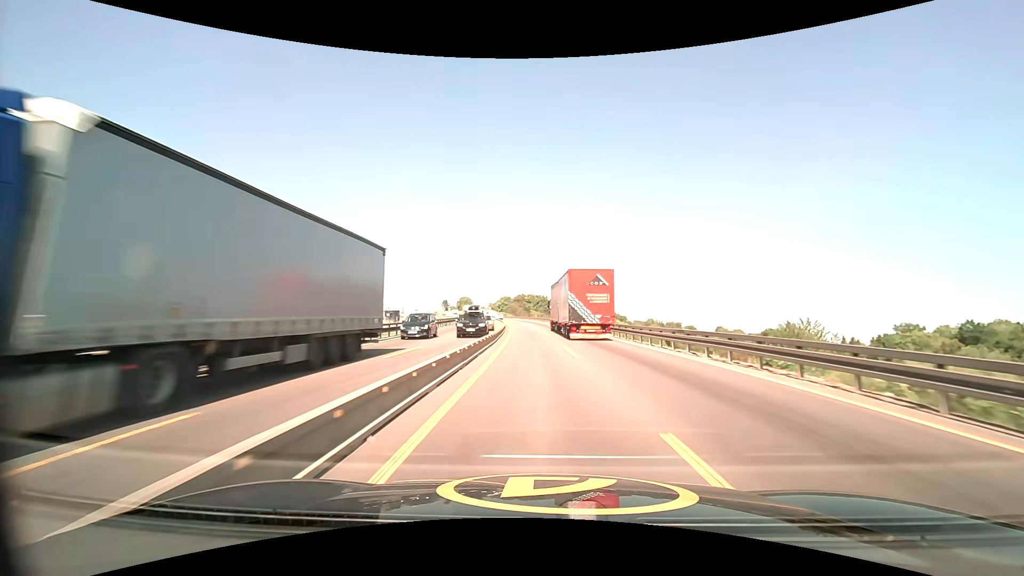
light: Day
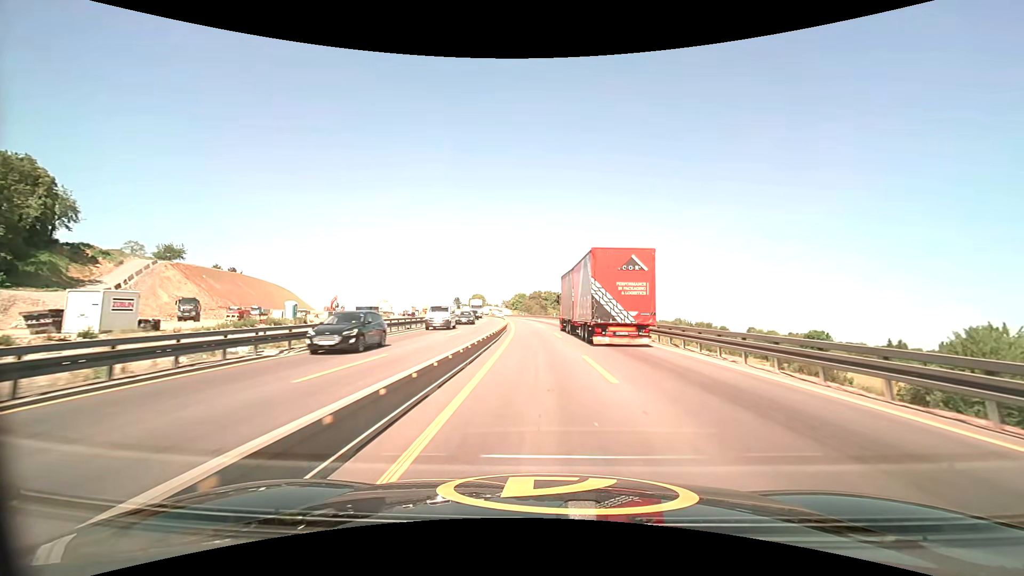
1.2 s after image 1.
(-0.2, +24.6) m; -1°
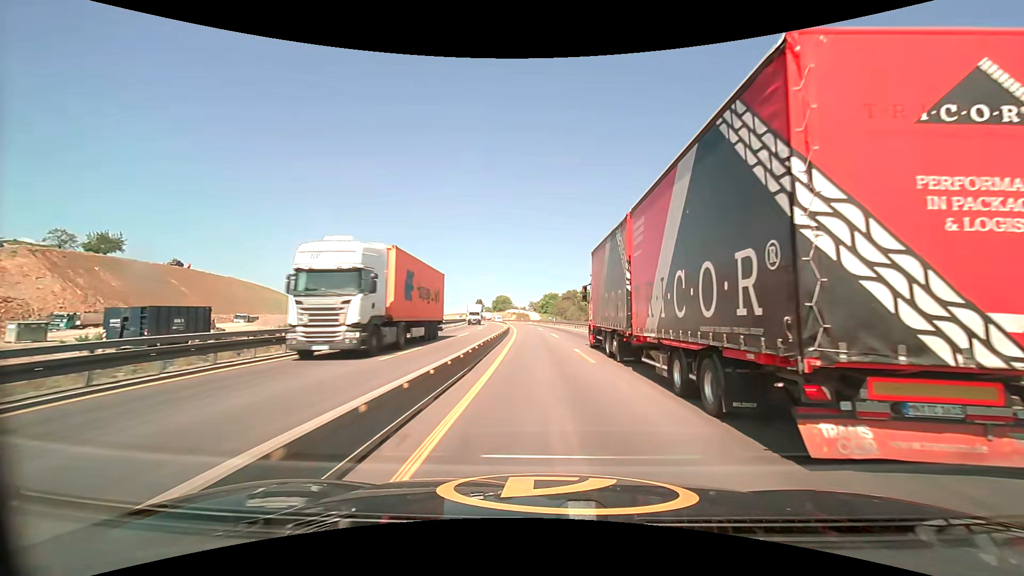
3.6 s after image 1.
(-1.5, +49.3) m; -4°
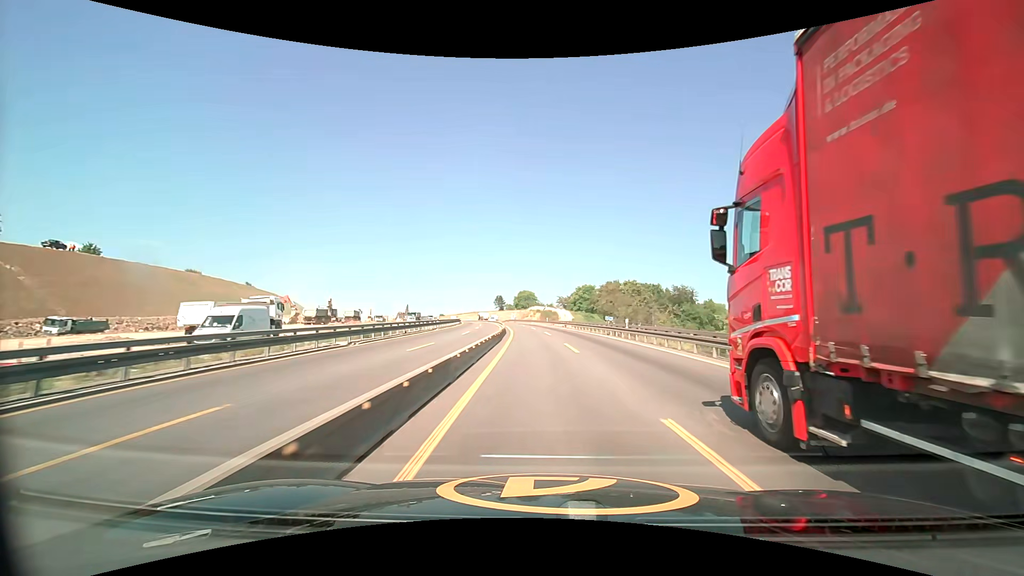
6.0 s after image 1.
(-1.3, +49.5) m; -3°
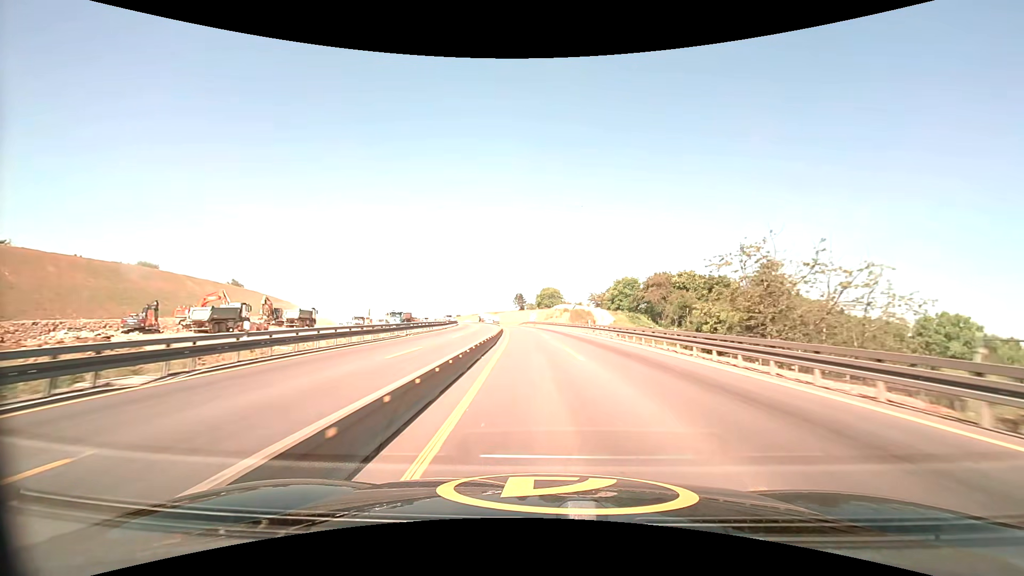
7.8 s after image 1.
(-0.8, +38.4) m; -2°
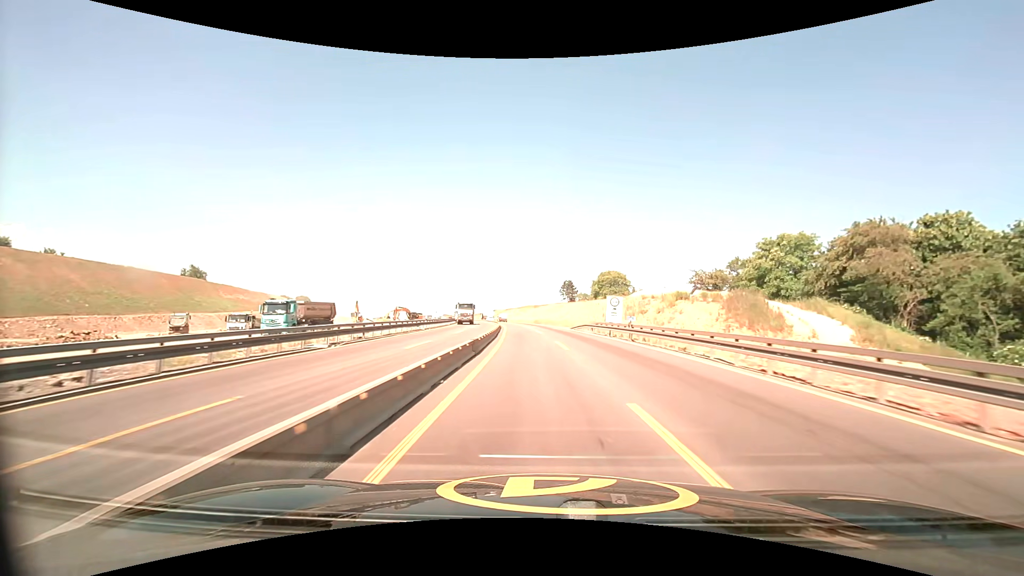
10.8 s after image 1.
(-3.5, +68.0) m; -5°
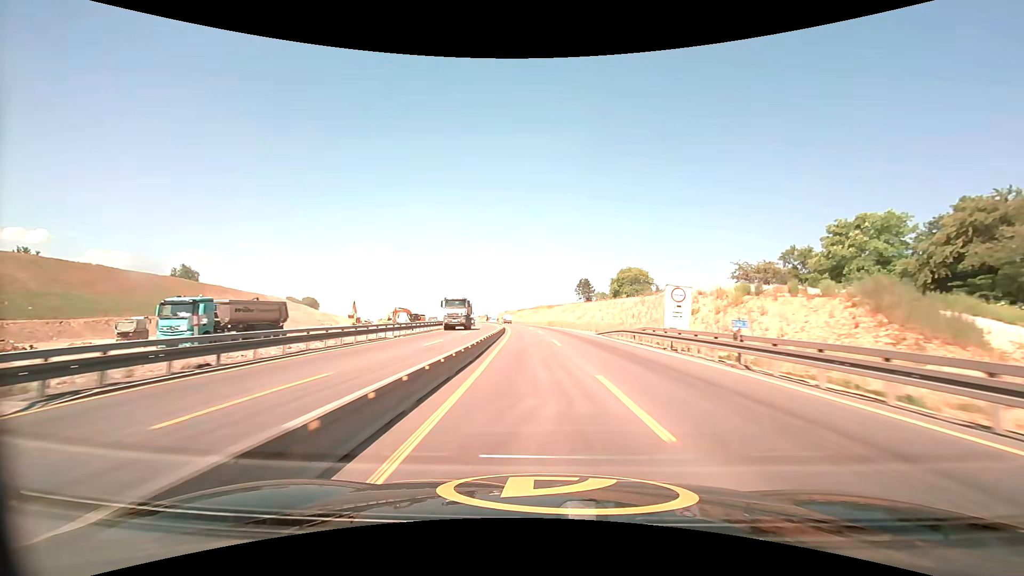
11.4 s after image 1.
(-0.2, +14.0) m; -1°
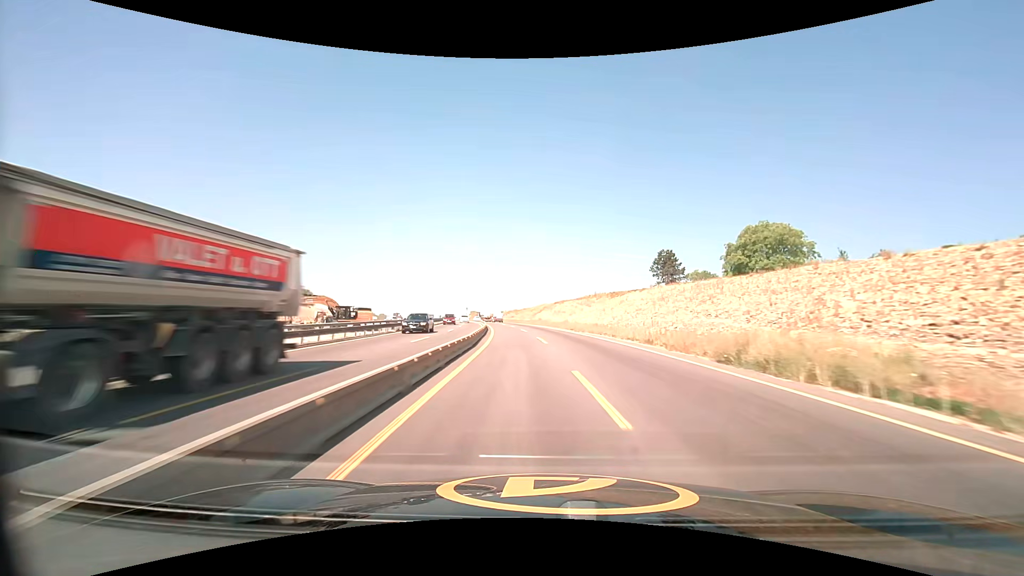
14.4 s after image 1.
(-3.3, +70.9) m; -4°
(0, +10) (0, +20) (0, +30) (-1, +40) (-1, +50) (-2, +60) (-3, +70) (-4, +80) (-6, +90) (-7, +100) m
